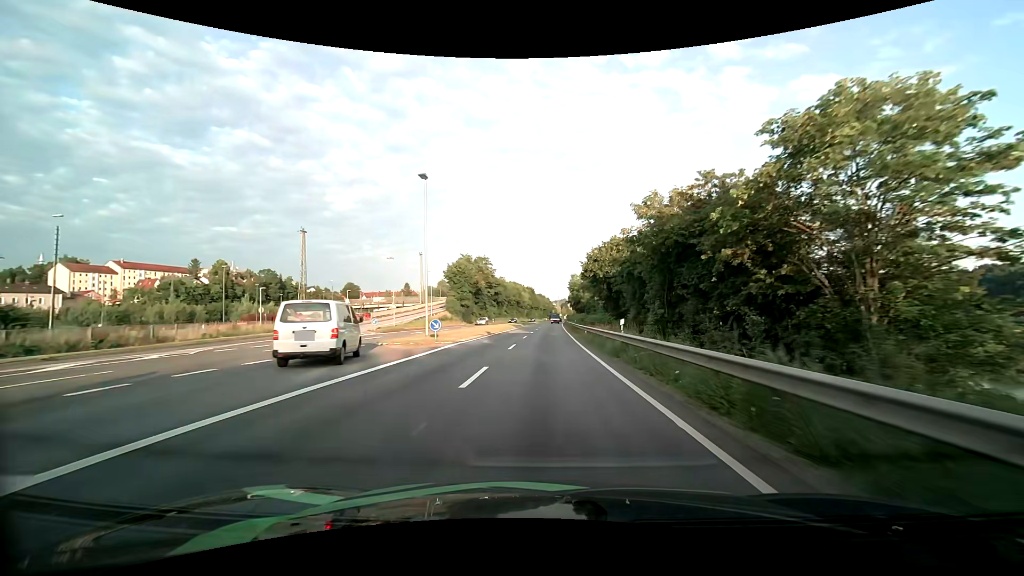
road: primary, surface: asphalt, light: Day
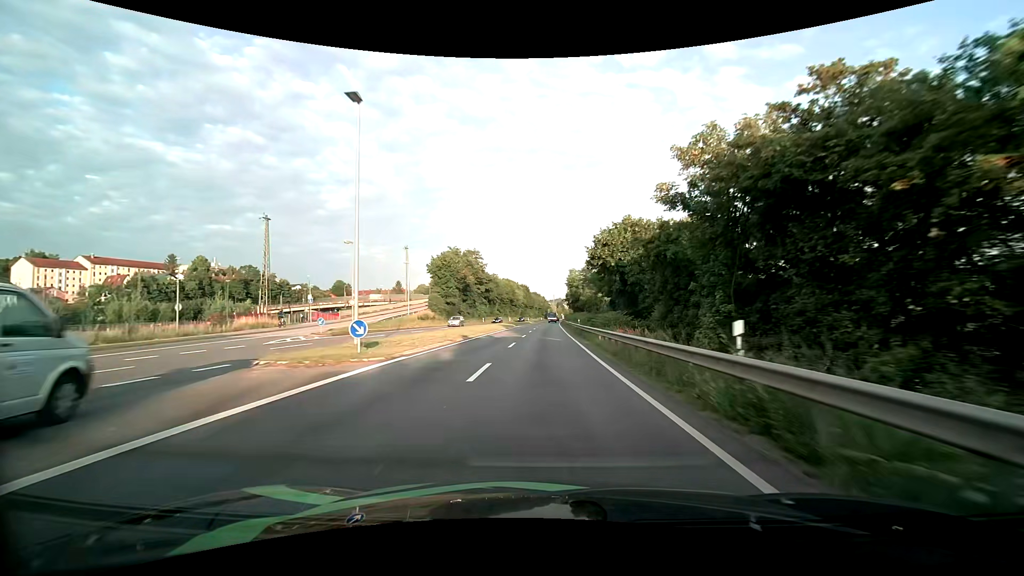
(0.0, +11.2) m; 0°
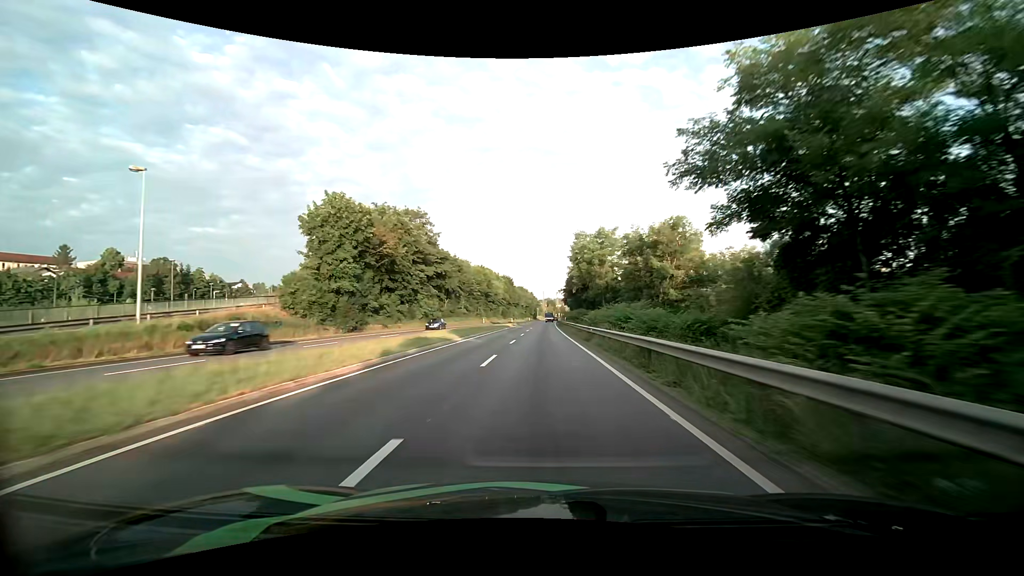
(+0.6, +45.1) m; +1°
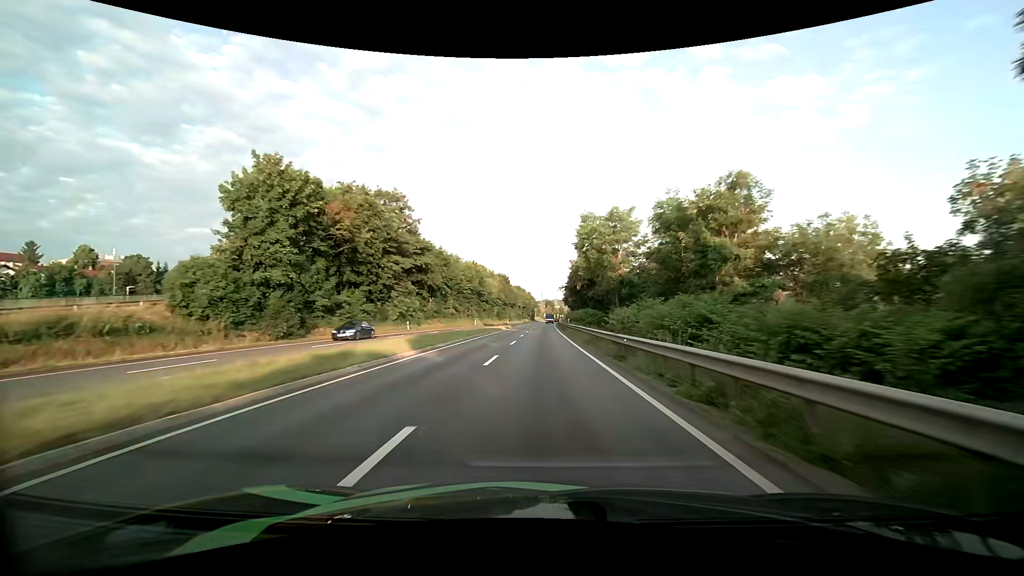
(0.0, +11.4) m; 0°
(0, +10) (0, +20) (0, +30) (0, +40) (+1, +50) (+1, +60) (+1, +70) (+1, +80) (+1, +90) (+2, +100) m
